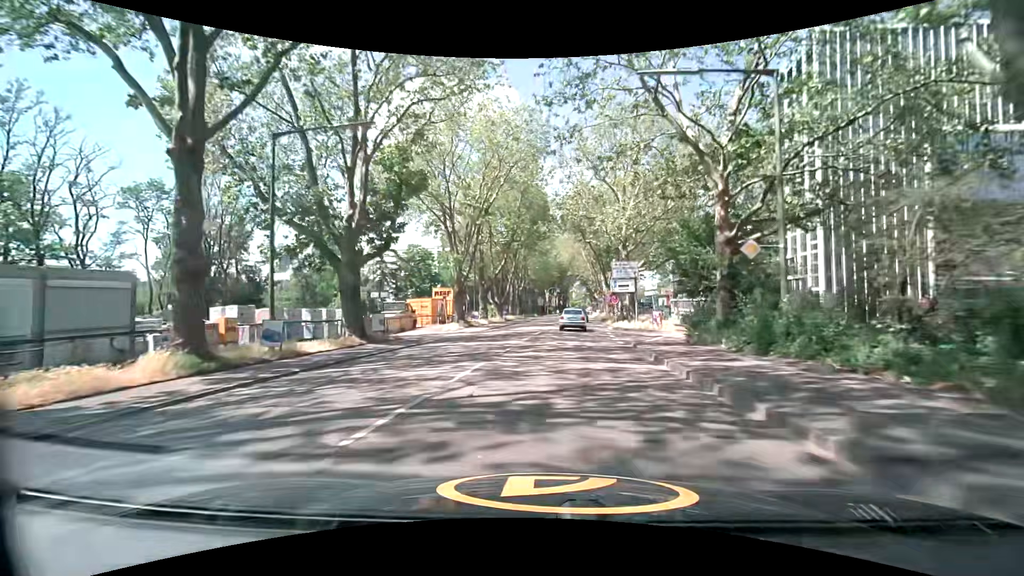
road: secondary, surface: asphalt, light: Day
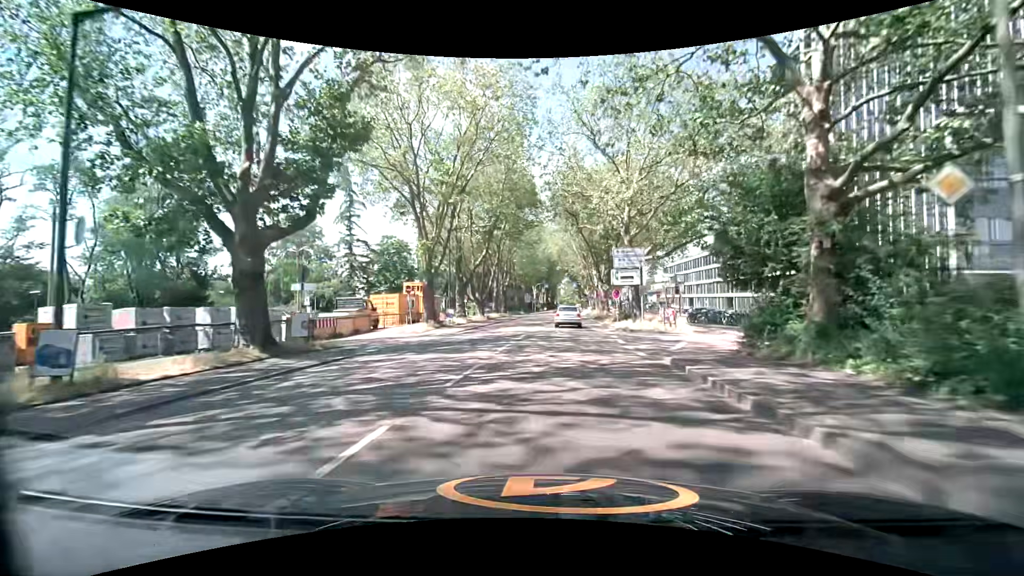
(+0.1, +6.9) m; +1°
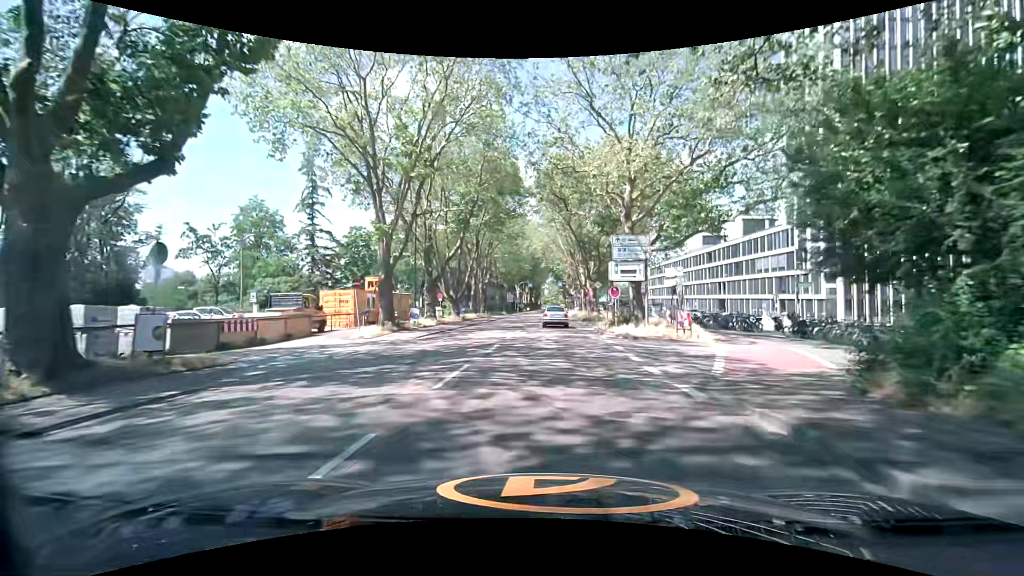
(0.0, +6.1) m; +2°
